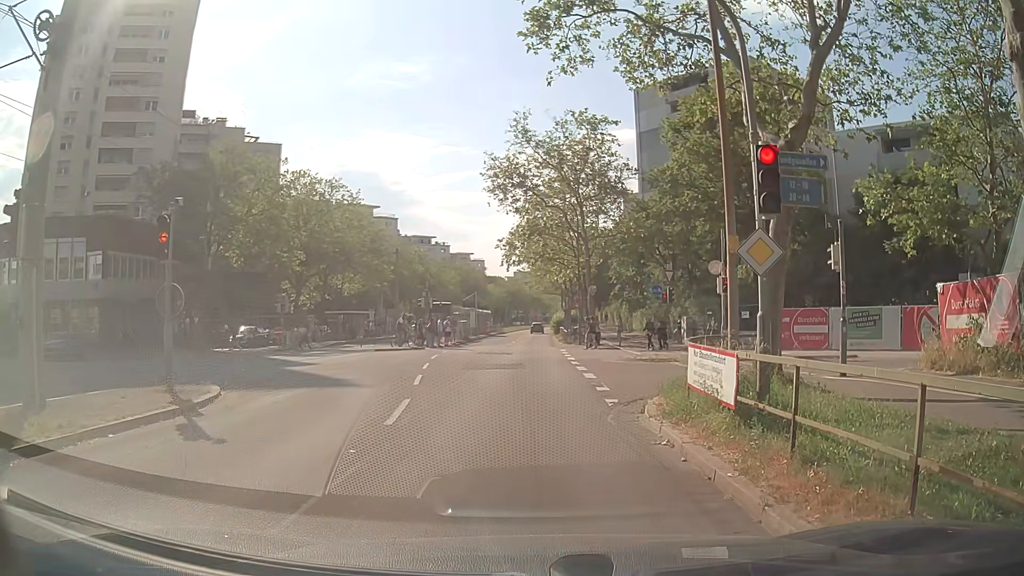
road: tertiary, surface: asphalt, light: Day
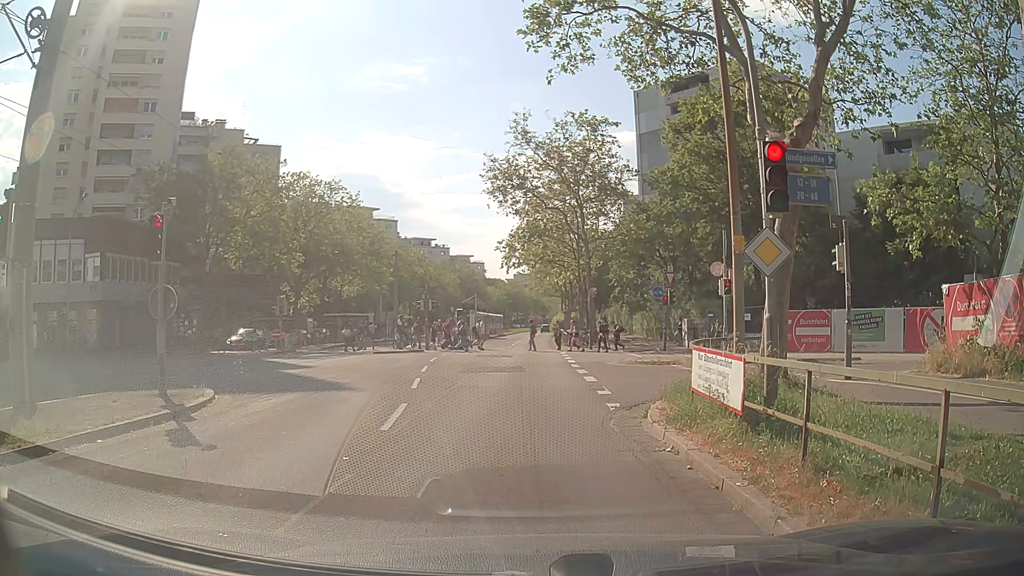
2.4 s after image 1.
(0.0, +0.3) m; 0°
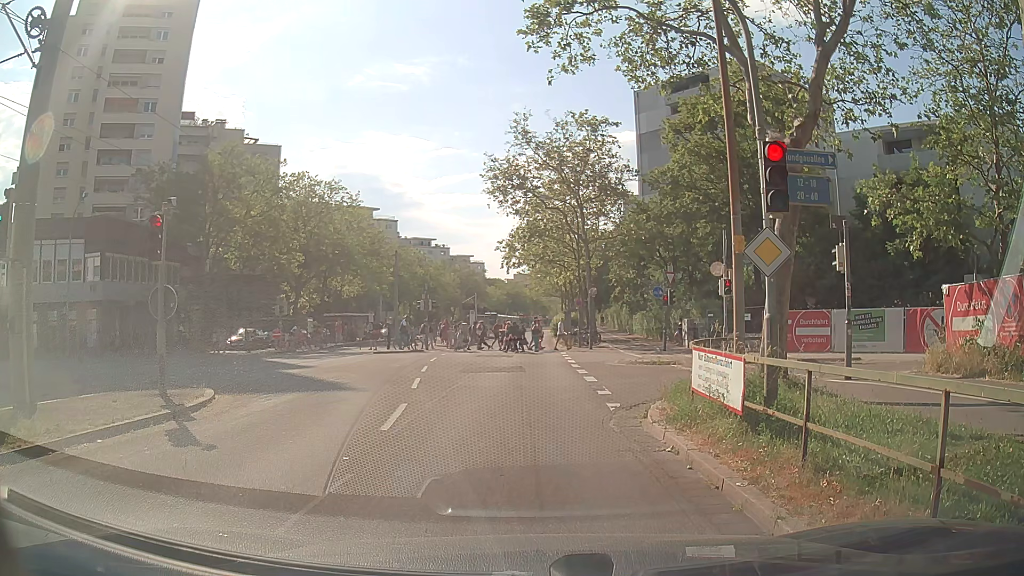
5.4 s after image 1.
(0.0, 0.0) m; 0°
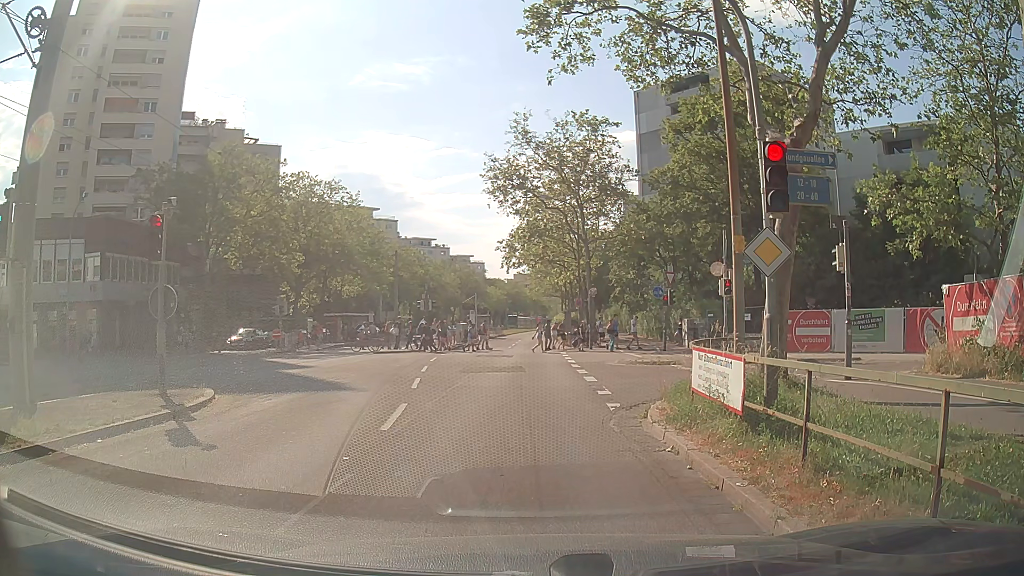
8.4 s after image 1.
(0.0, 0.0) m; 0°
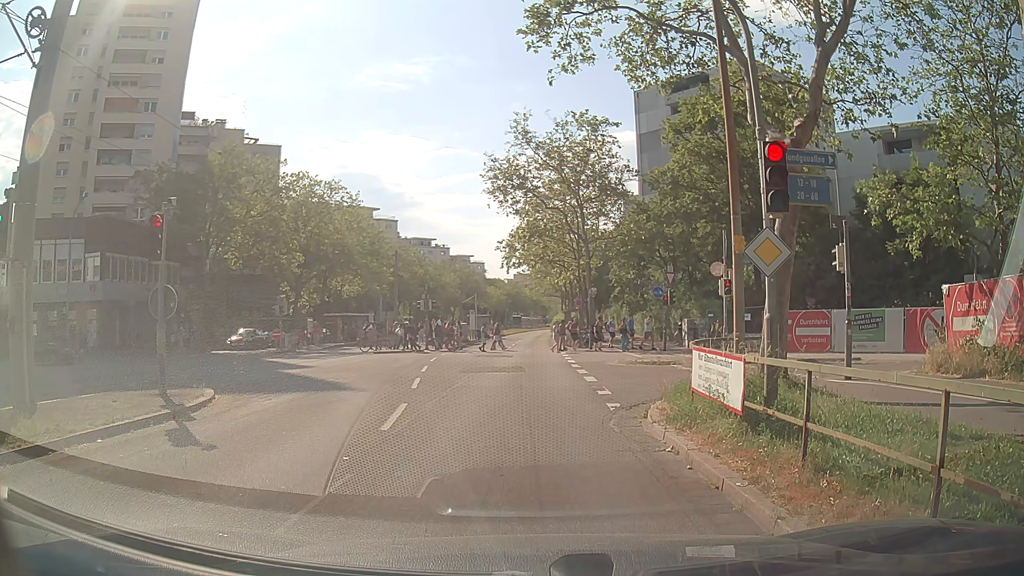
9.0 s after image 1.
(0.0, 0.0) m; 0°
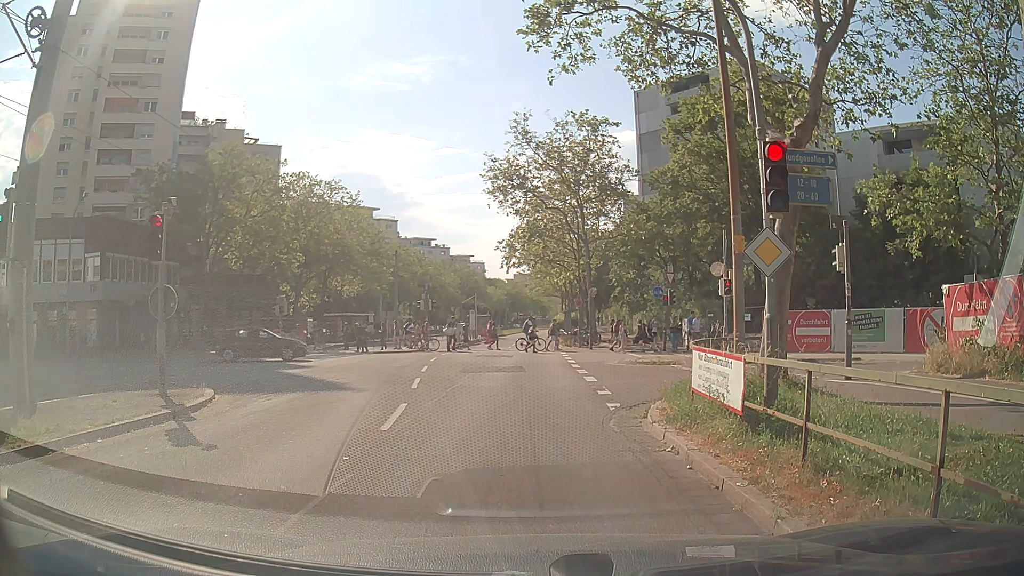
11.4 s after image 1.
(0.0, 0.0) m; 0°
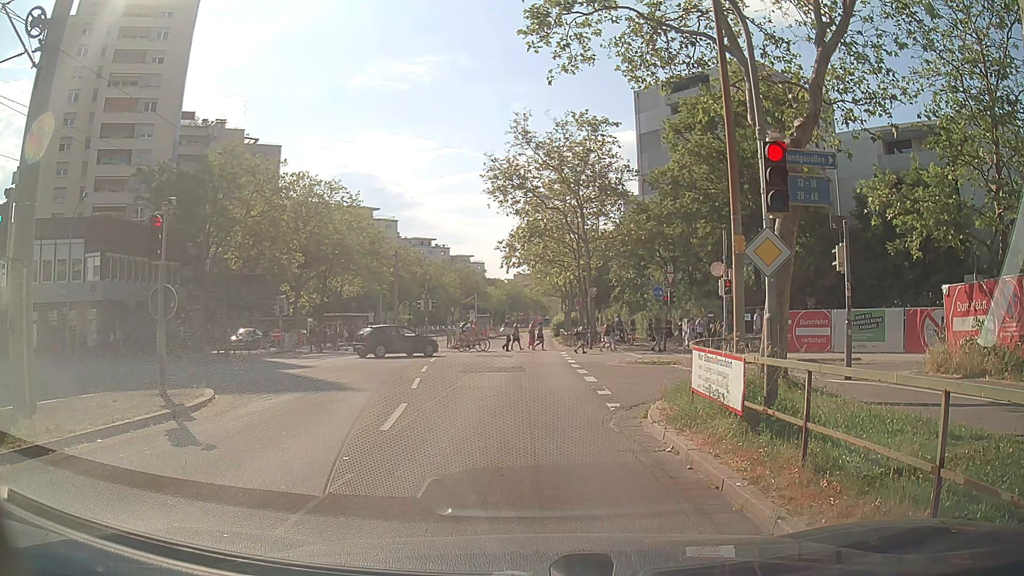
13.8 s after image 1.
(0.0, 0.0) m; 0°
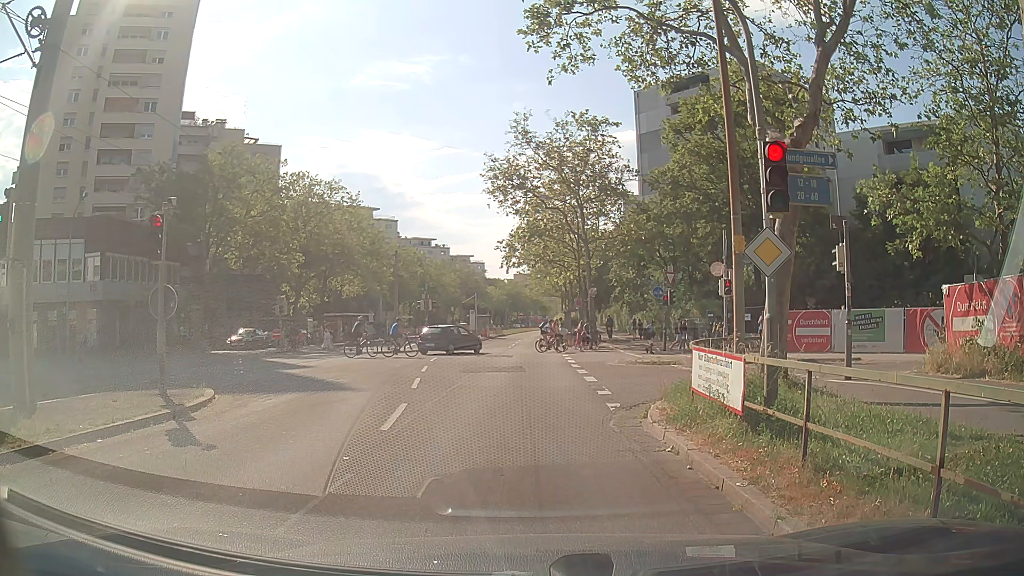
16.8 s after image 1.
(0.0, 0.0) m; 0°
(+1, +10) (+2, +20) (+2, +30) (+3, +40) (+4, +50) (+5, +60) (+7, +70) (+8, +80) (+9, +90) (+10, +99) m
